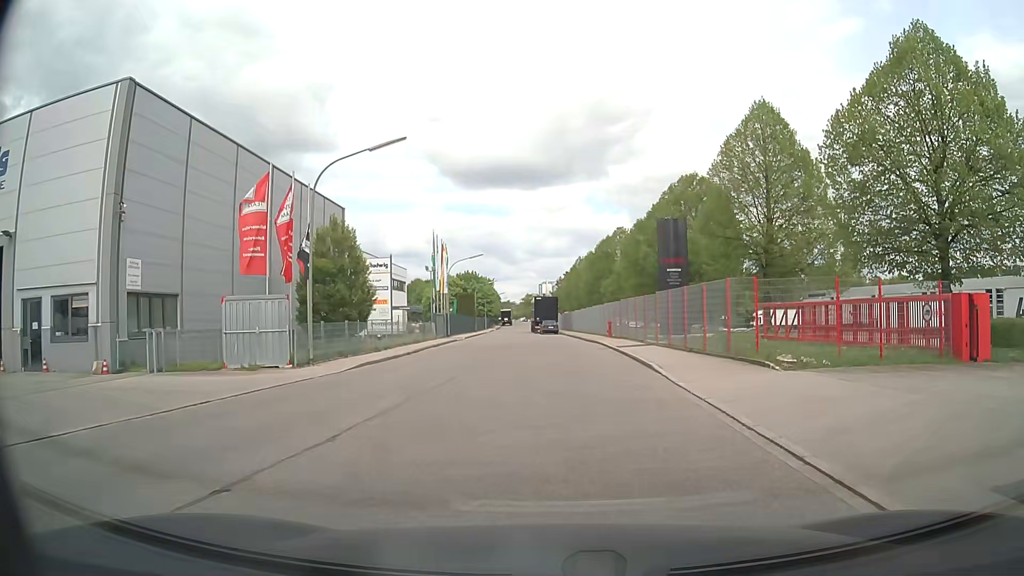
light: Day
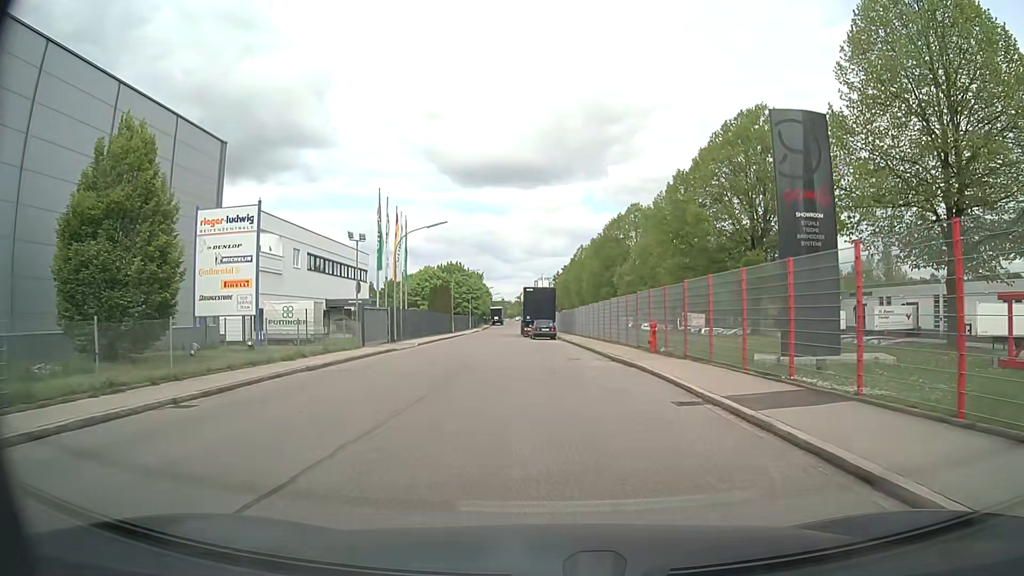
(+0.3, +19.8) m; +1°
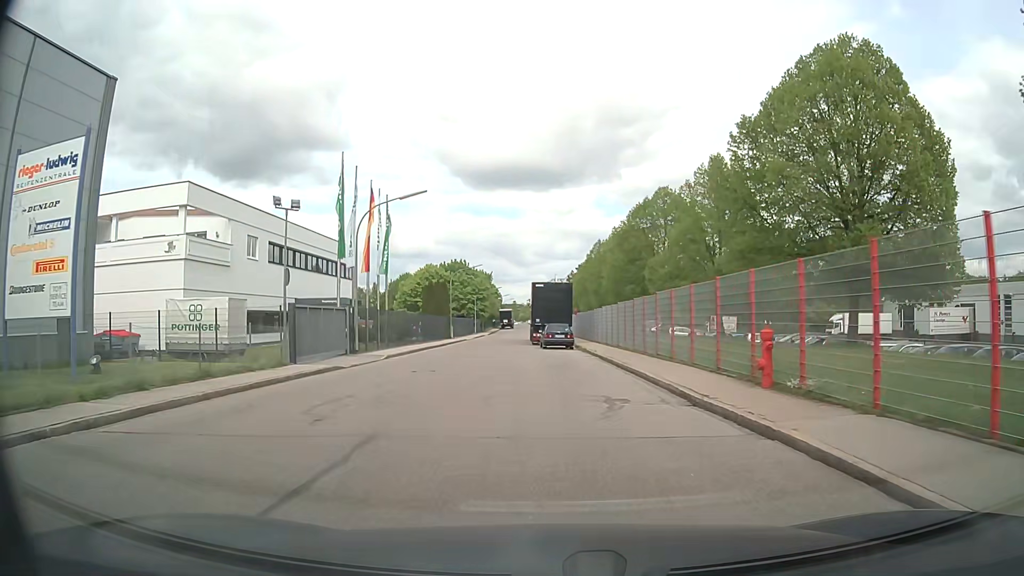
(-0.1, +11.1) m; -1°
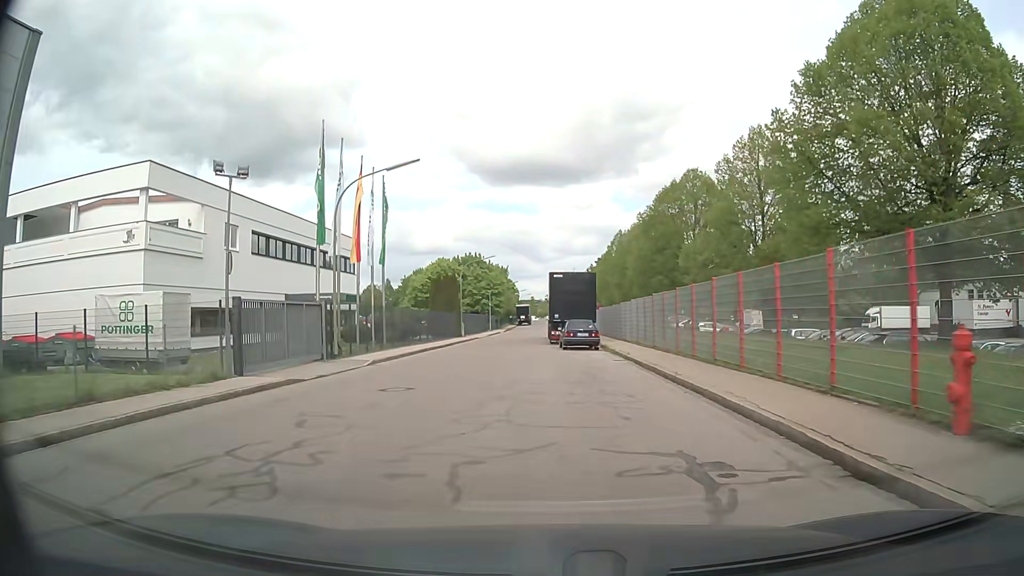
(0.0, +5.7) m; -1°
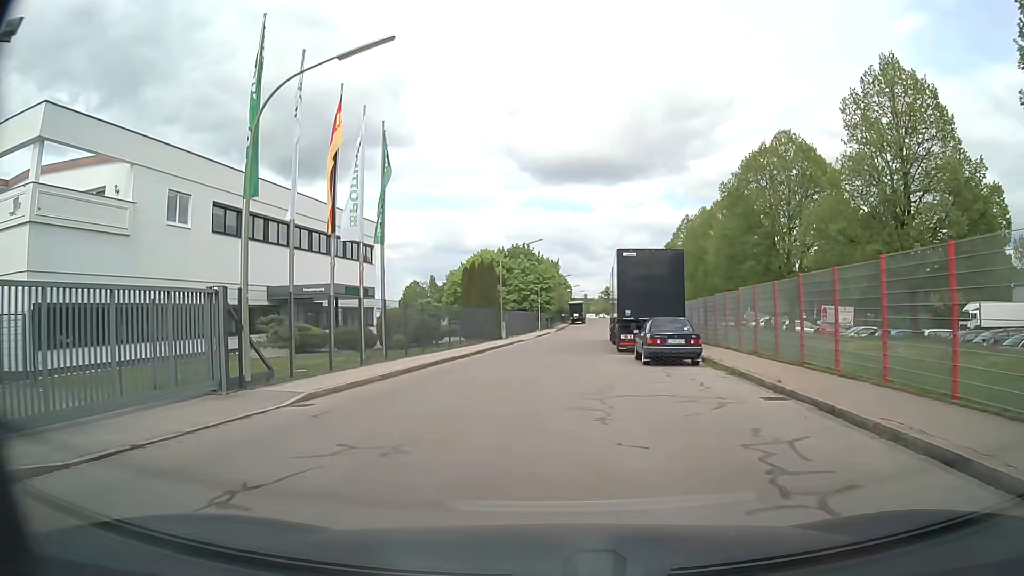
(-0.4, +11.6) m; -4°
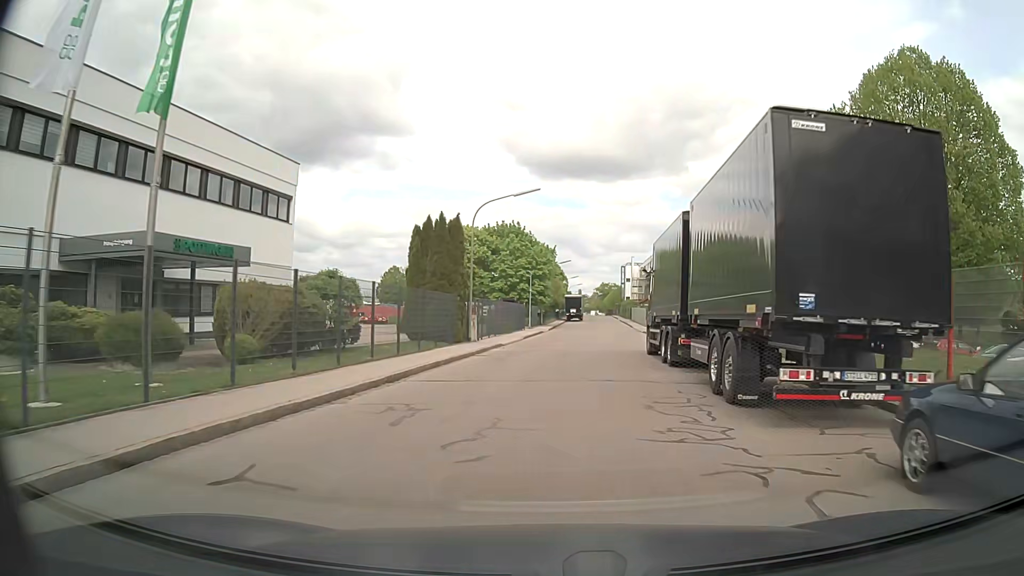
(-0.3, +17.8) m; +1°
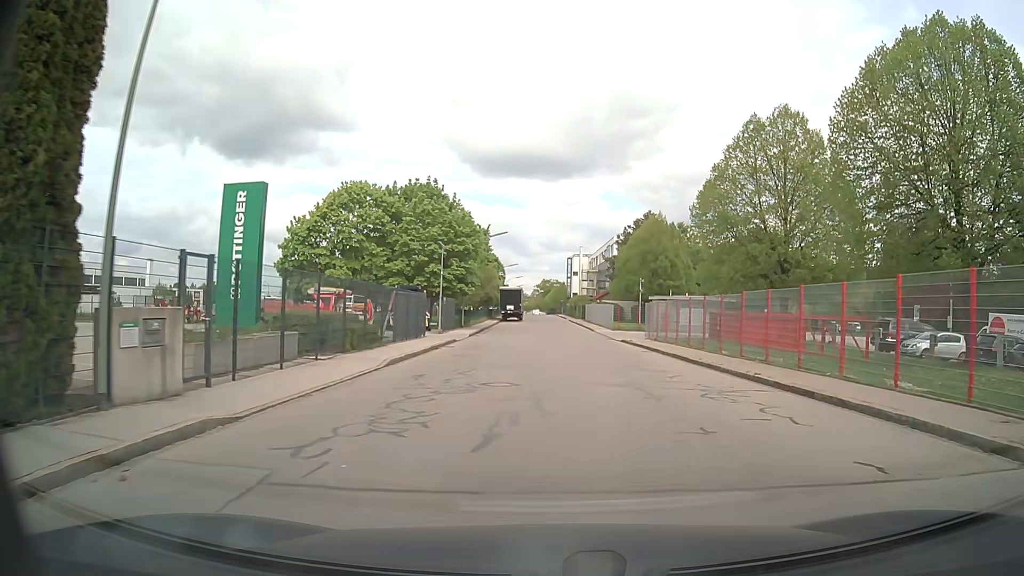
(+0.9, +24.6) m; +5°
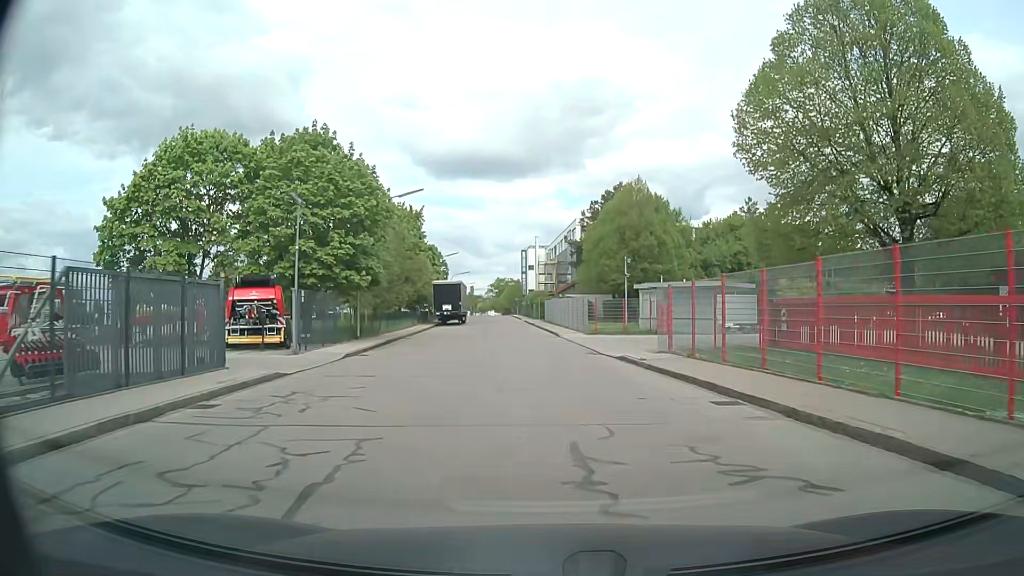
(+0.7, +18.4) m; +4°
(0, +10) (0, +20) (-1, +30) (-2, +40) (-2, +50) (-3, +60) (-4, +70) (-5, +80) (-6, +90) (-7, +100) m
